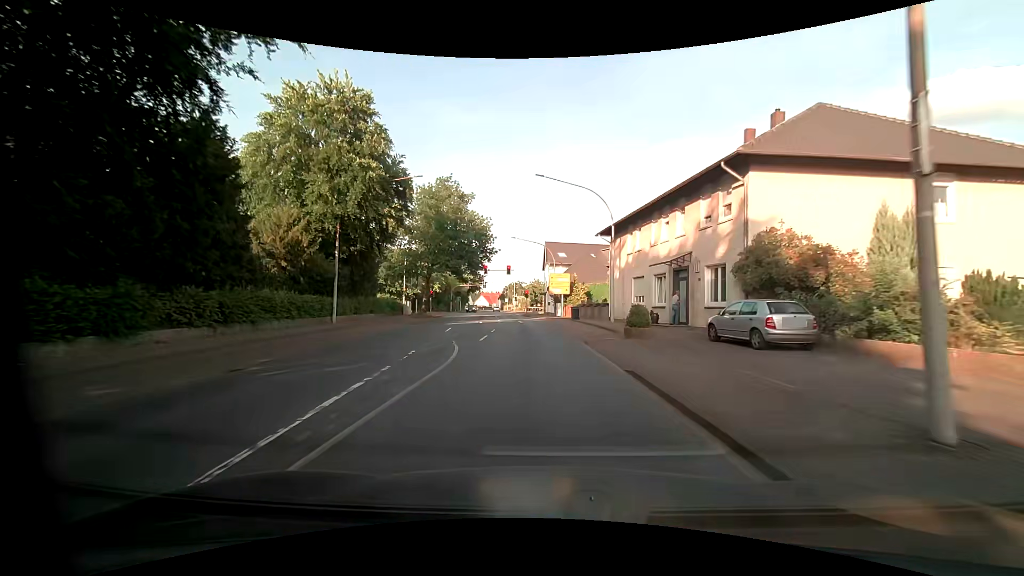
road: primary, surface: asphalt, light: Day
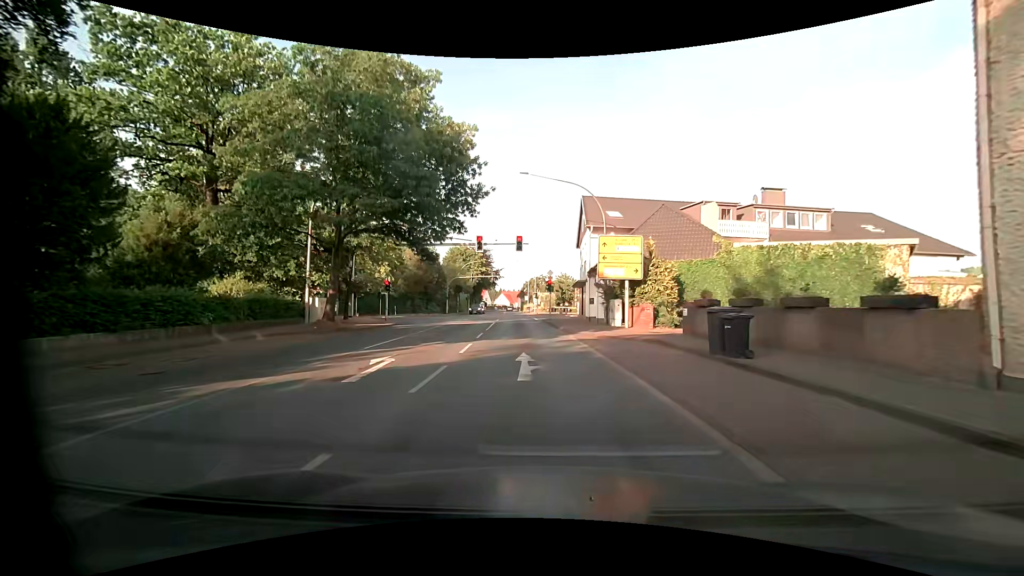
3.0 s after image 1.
(-1.0, +29.2) m; -4°
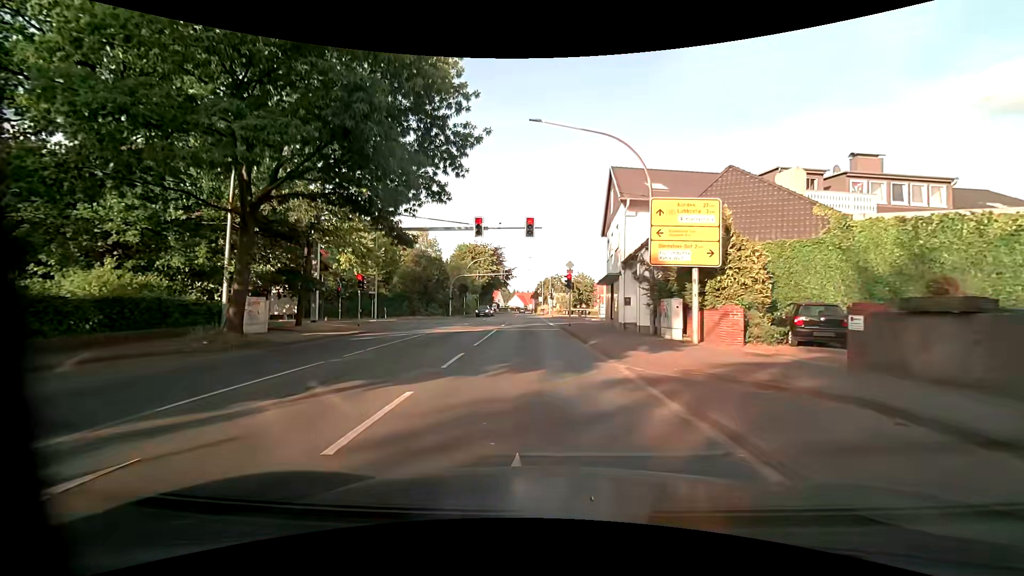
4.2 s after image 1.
(0.0, +9.1) m; 0°
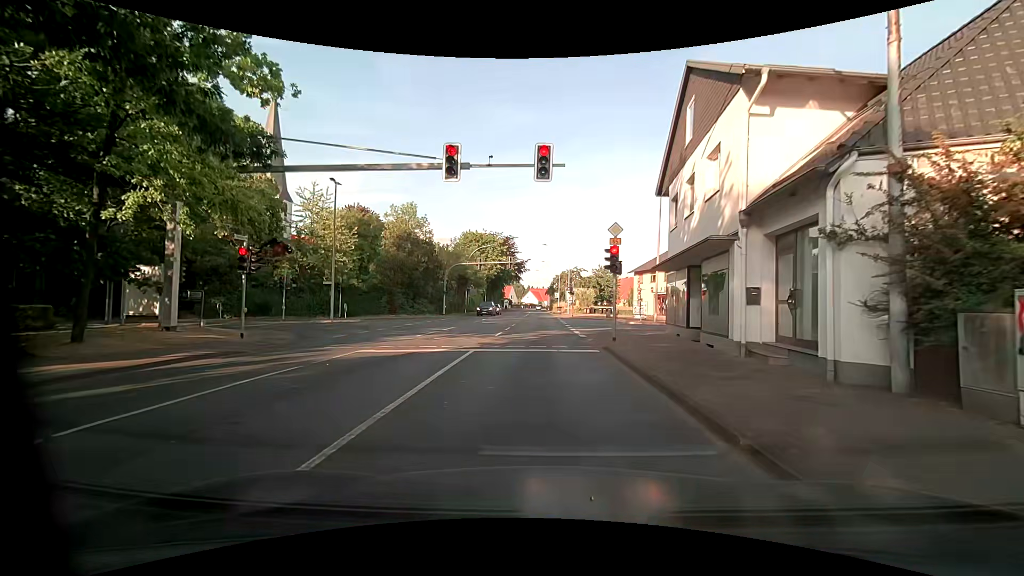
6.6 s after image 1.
(-0.4, +13.7) m; -3°
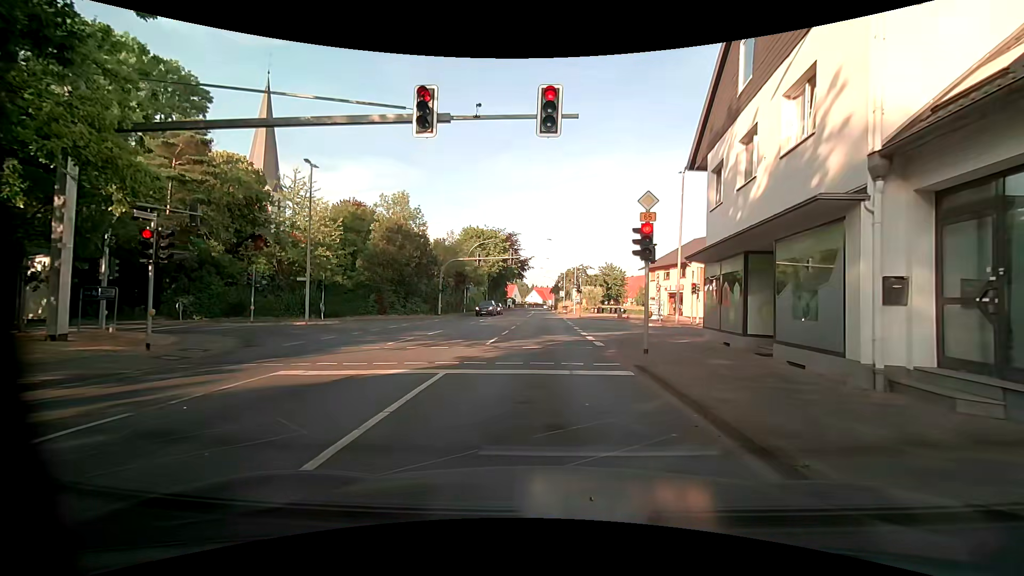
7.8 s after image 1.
(0.0, +4.5) m; 0°
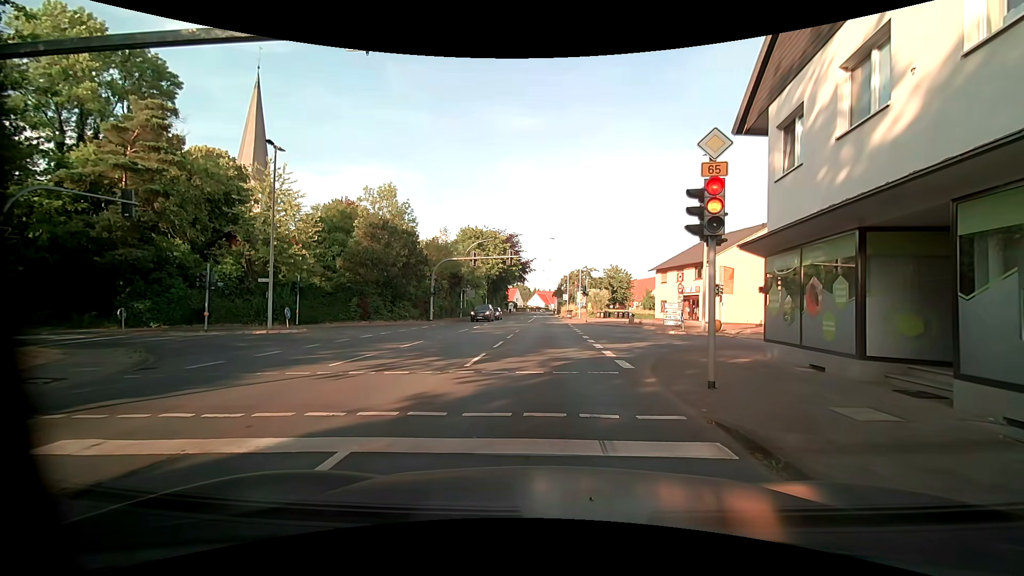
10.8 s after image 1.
(-0.1, +4.4) m; -3°
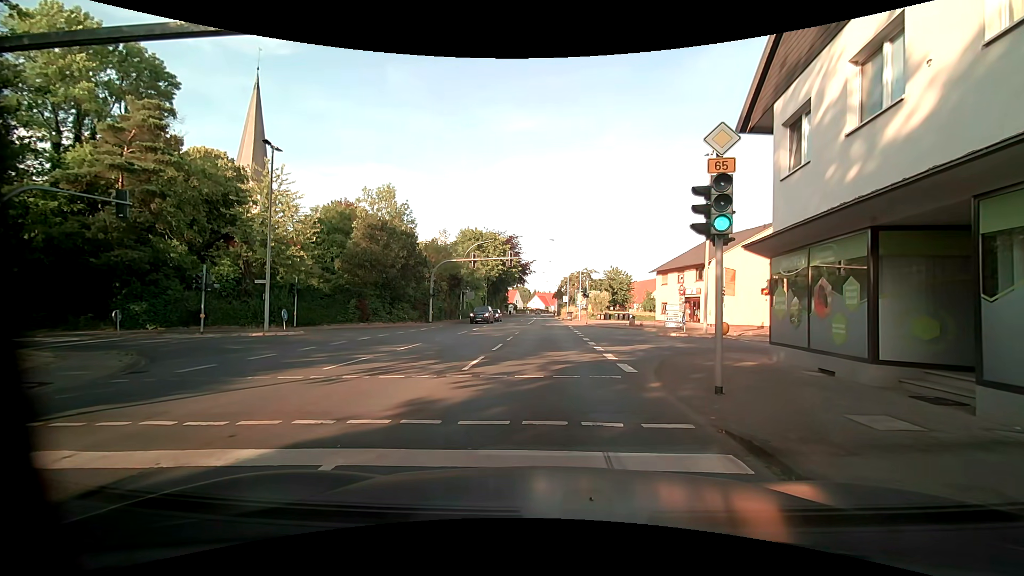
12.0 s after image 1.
(0.0, +0.3) m; 0°
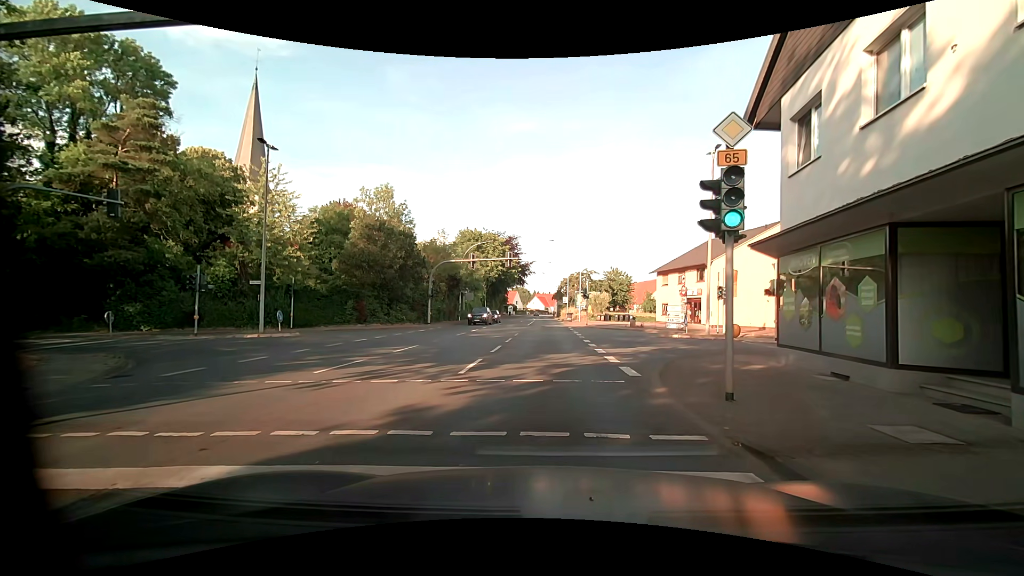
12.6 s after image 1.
(0.0, +0.5) m; 0°
(+1, +10) (+1, +20) (+2, +30) (+2, +40) (+3, +50) (+4, +60) (+4, +70) (+5, +80) (+5, +90) (+6, +100) m
